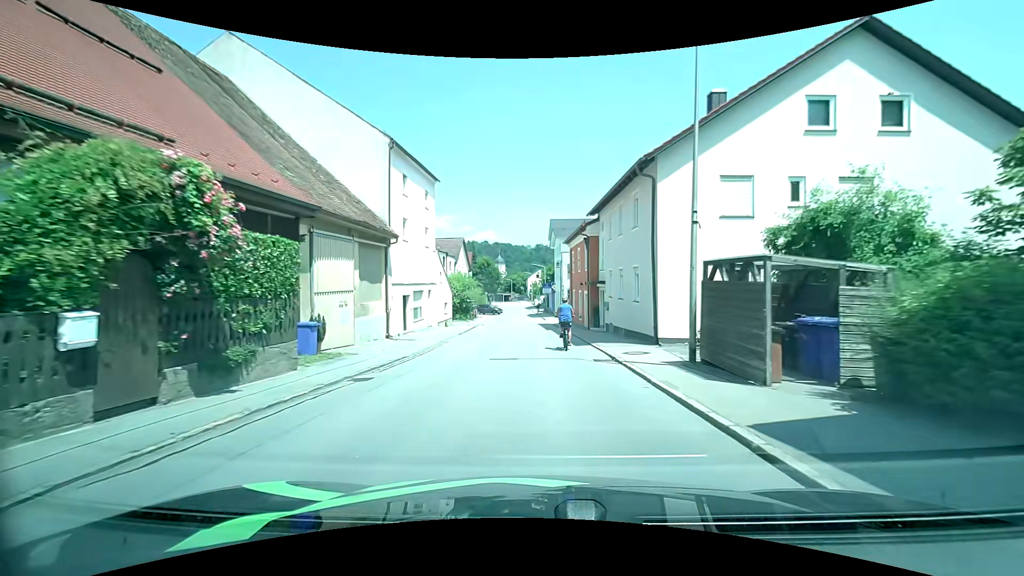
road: tertiary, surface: asphalt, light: Day
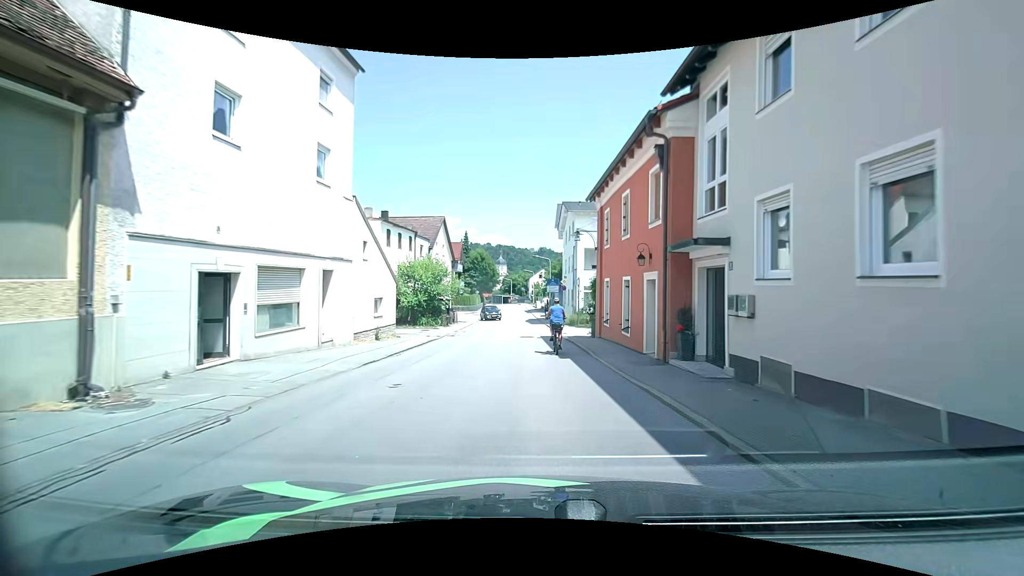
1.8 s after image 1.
(-0.2, +17.1) m; -1°
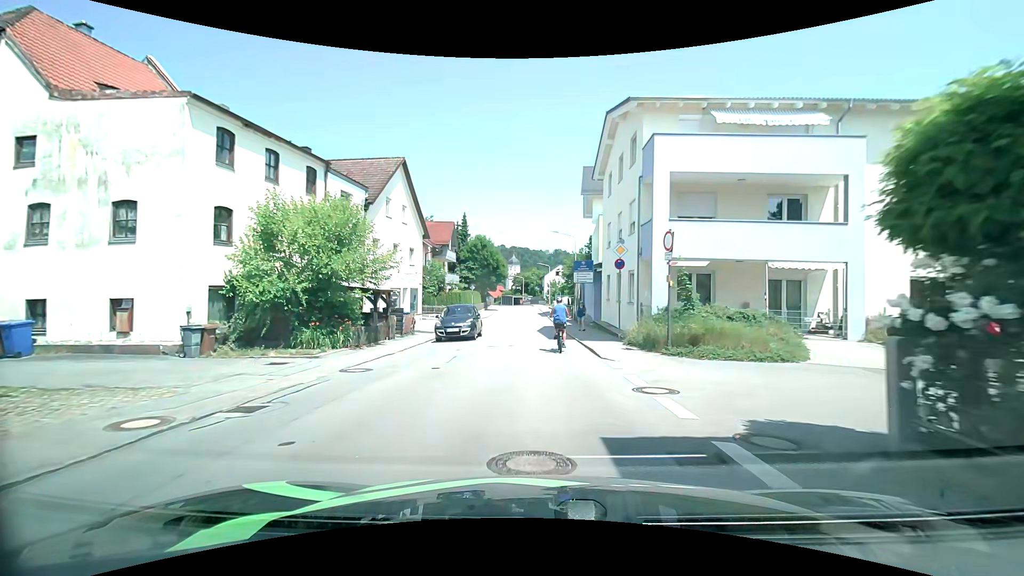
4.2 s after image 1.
(-0.4, +21.2) m; -2°
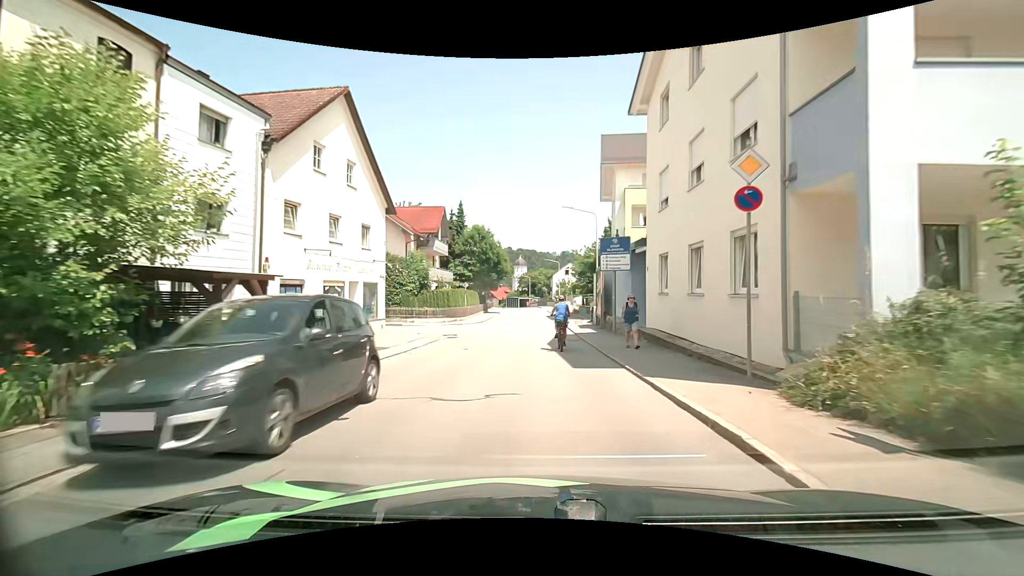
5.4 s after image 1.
(-0.1, +10.8) m; -1°
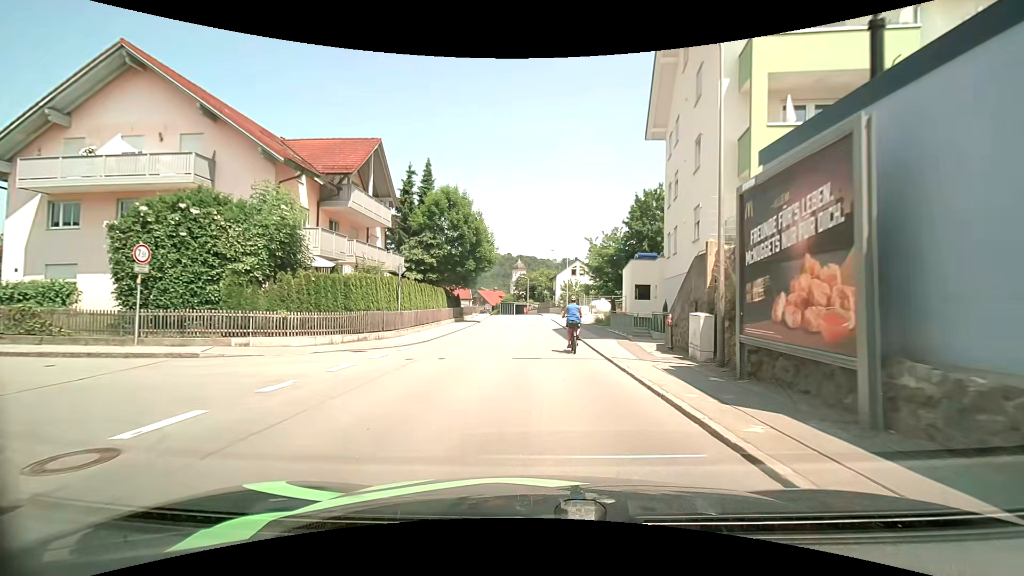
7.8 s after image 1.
(-0.3, +21.7) m; -1°
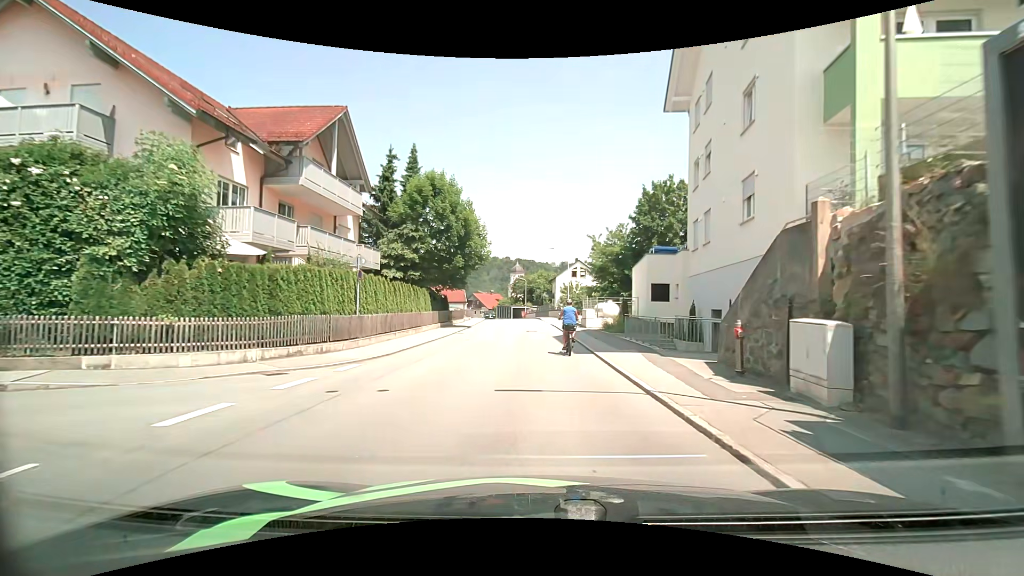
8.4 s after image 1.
(+0.1, +5.2) m; +1°
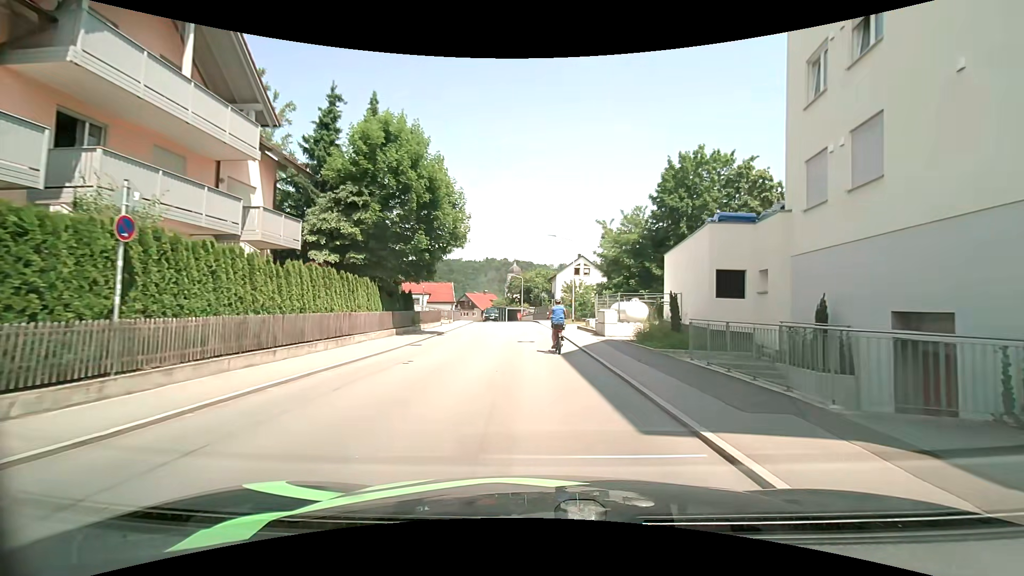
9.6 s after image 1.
(0.0, +10.5) m; 0°
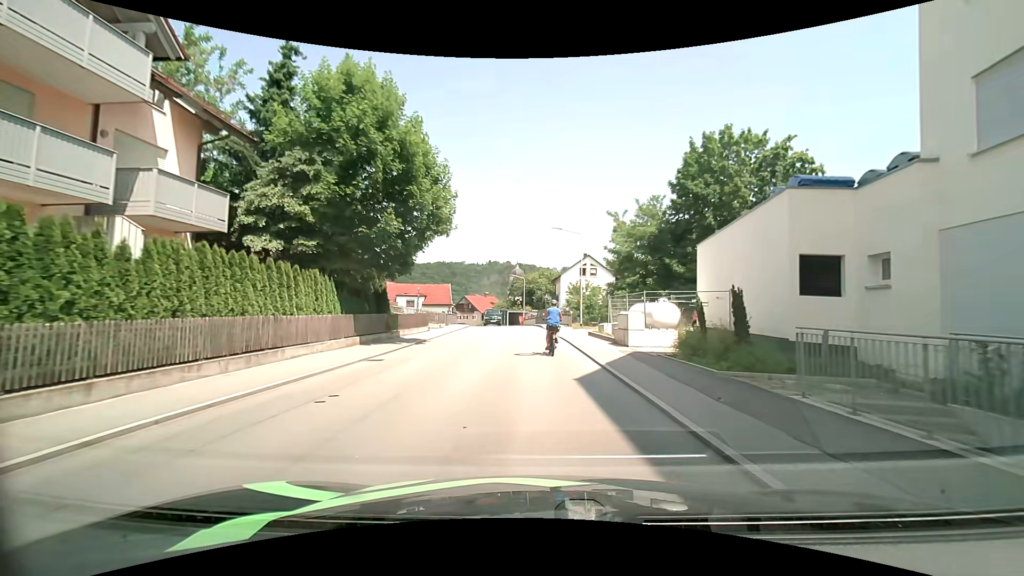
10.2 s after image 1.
(-0.1, +5.4) m; -1°
(0, +10) (0, +20) (0, +30) (-1, +40) (-2, +50) (-3, +60) (-4, +70) (-7, +79) (-10, +89) (-14, +98) m
